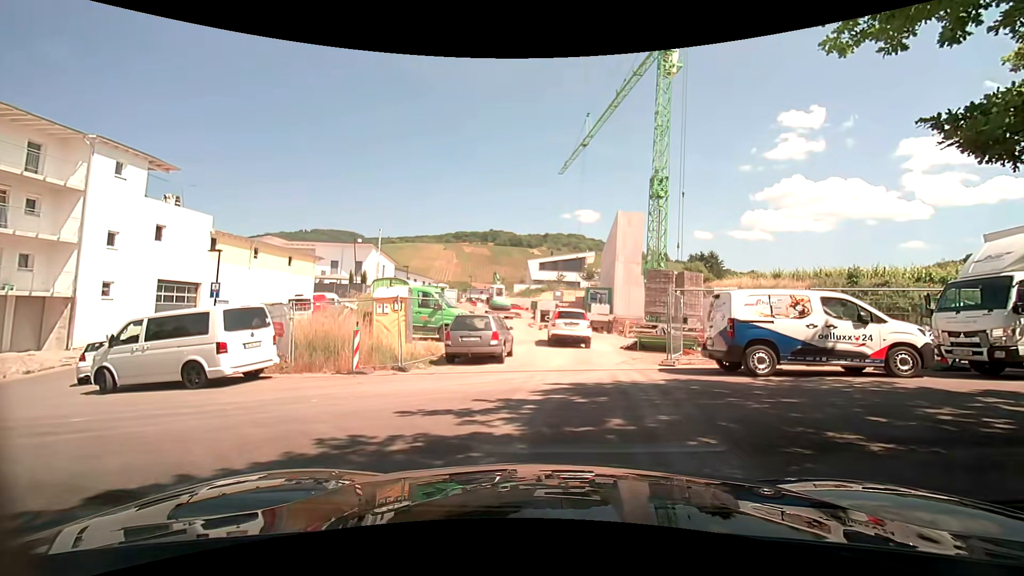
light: Day
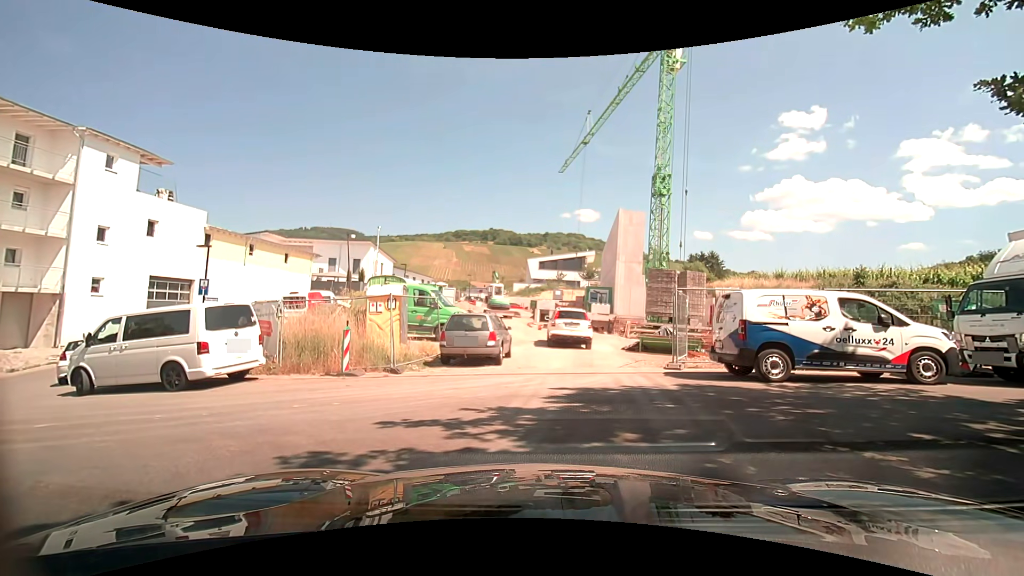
(0.0, +0.6) m; 0°
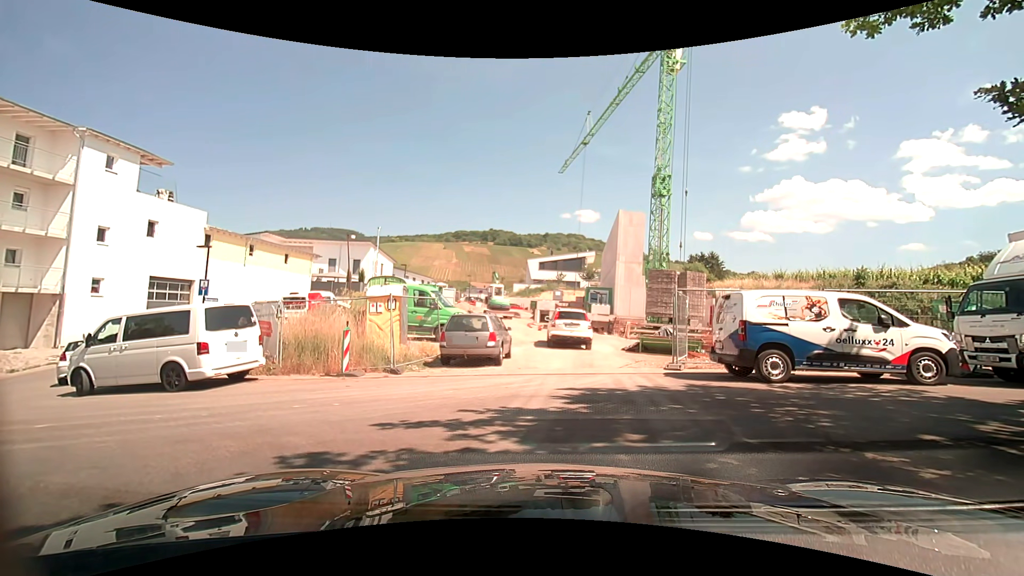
(0.0, 0.0) m; 0°
